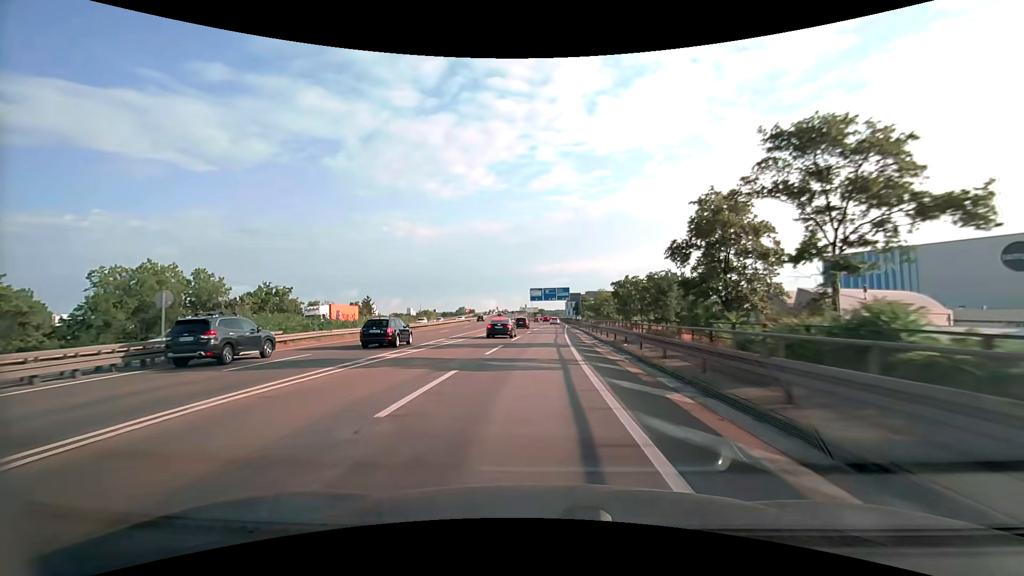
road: motorway_link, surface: asphalt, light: Day
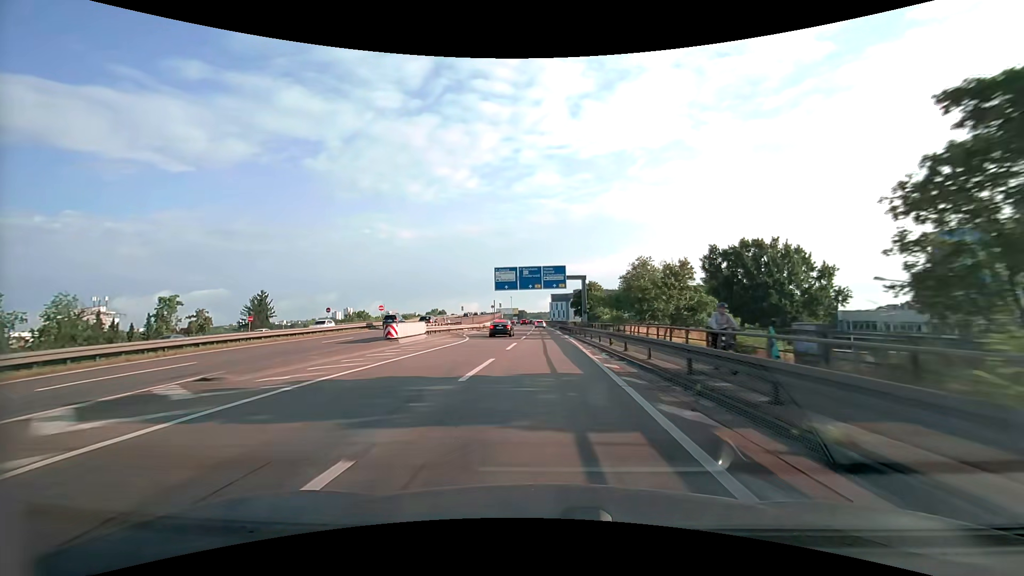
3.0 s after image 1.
(+1.0, +56.1) m; +2°
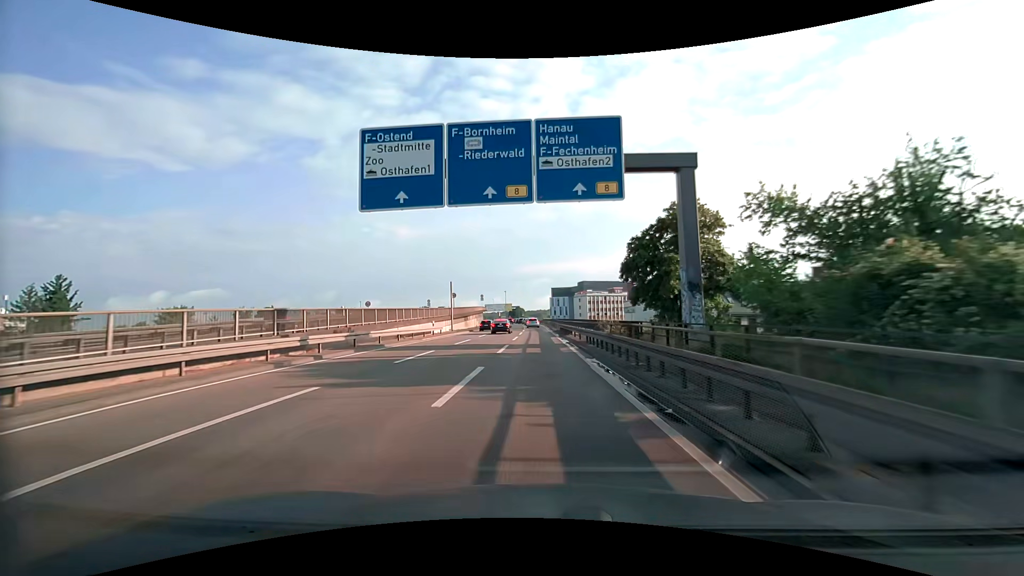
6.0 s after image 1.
(+0.2, +50.5) m; 0°
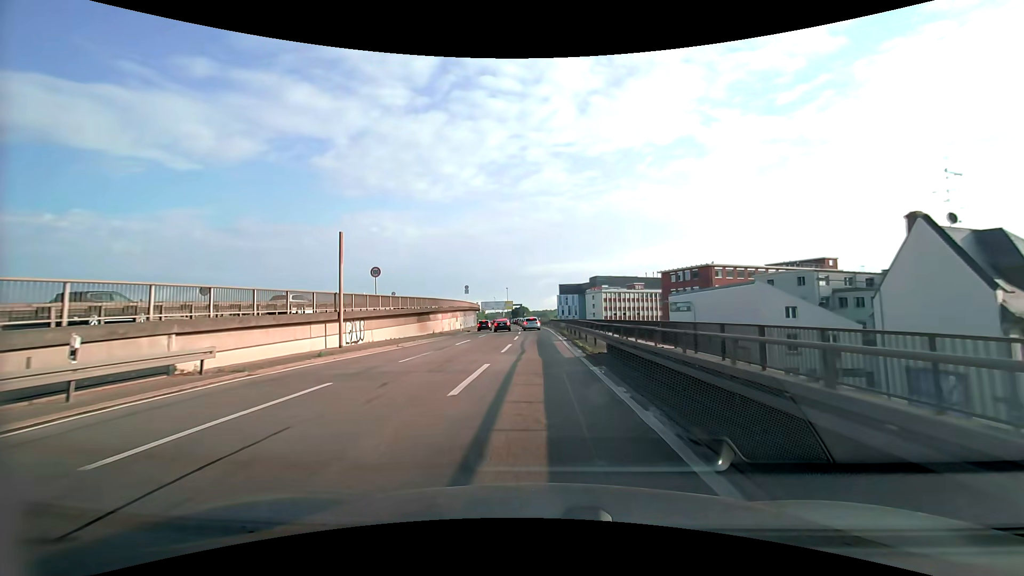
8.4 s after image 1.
(-0.2, +34.6) m; 0°
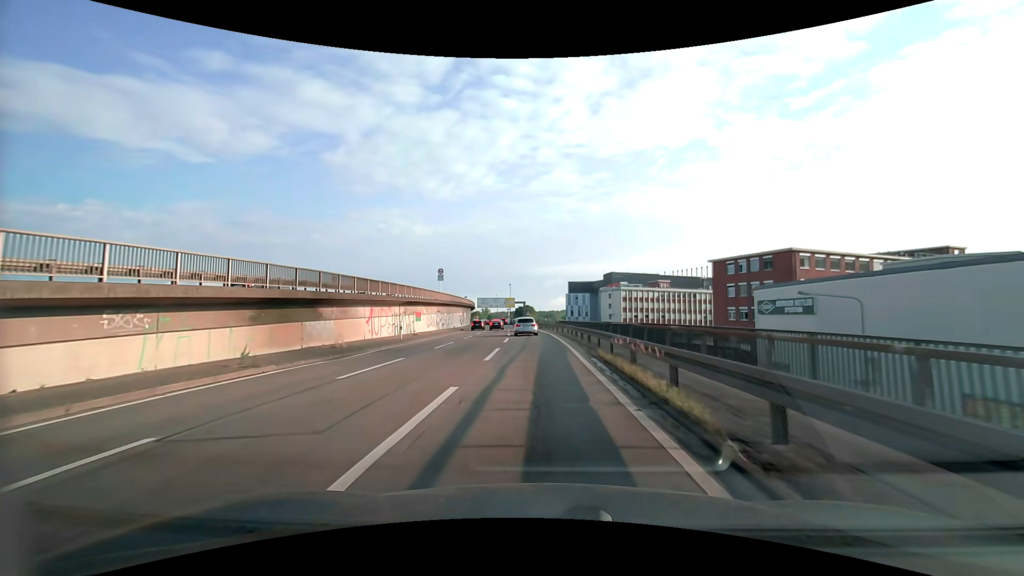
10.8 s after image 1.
(-0.3, +28.6) m; -1°
(0, +10) (0, +20) (-1, +30) (-1, +40) (-2, +50) (-2, +60) (-3, +70) (-4, +80) (-4, +90) (-5, +100) m
